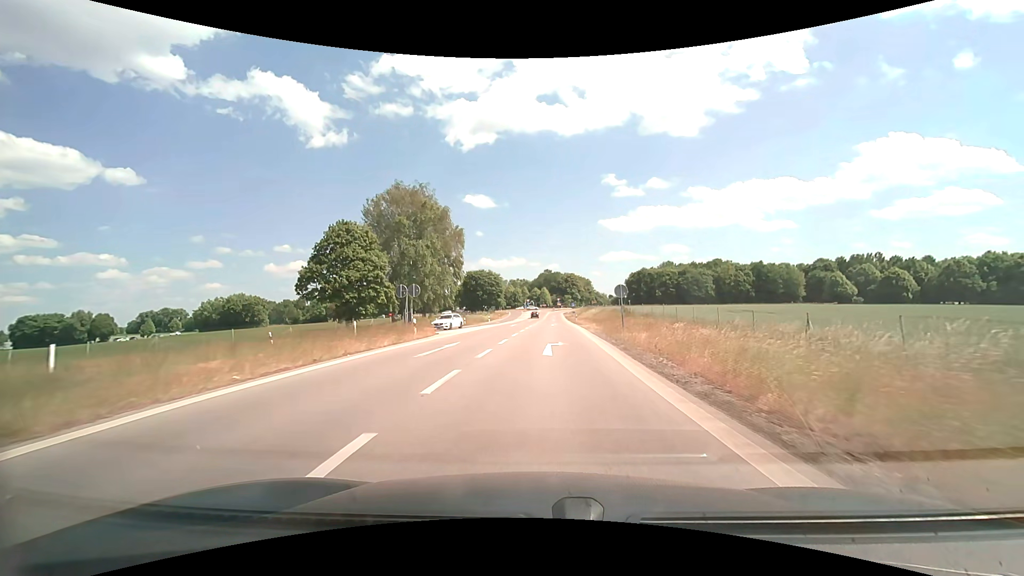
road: motorway_link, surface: asphalt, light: Day
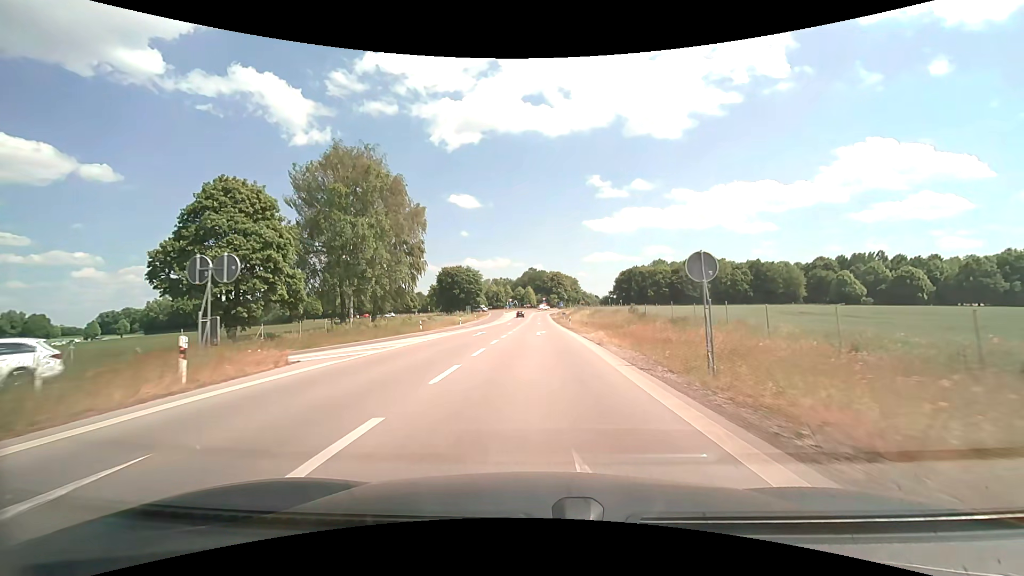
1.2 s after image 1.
(+0.4, +16.8) m; +2°
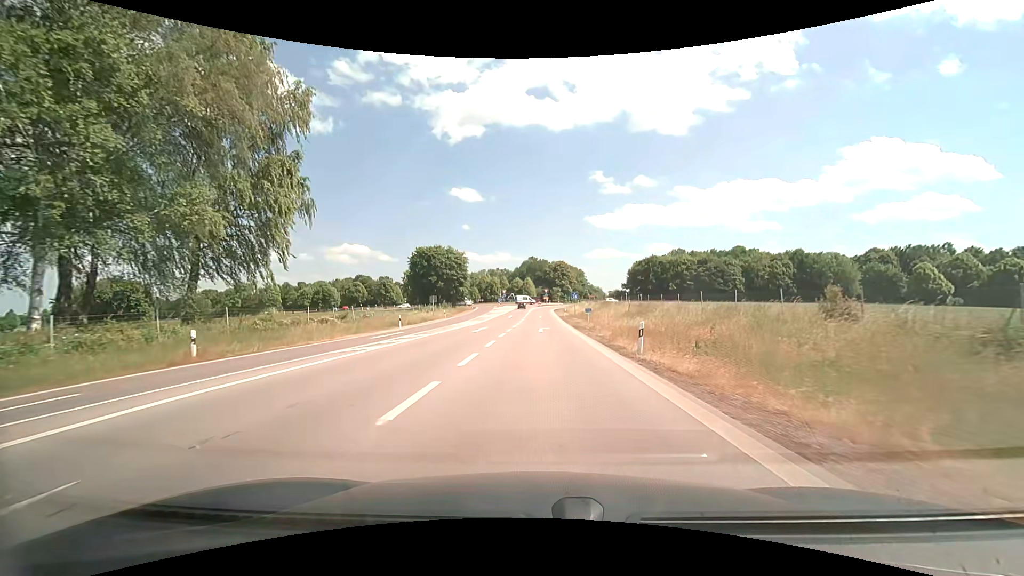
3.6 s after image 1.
(0.0, +33.4) m; 0°
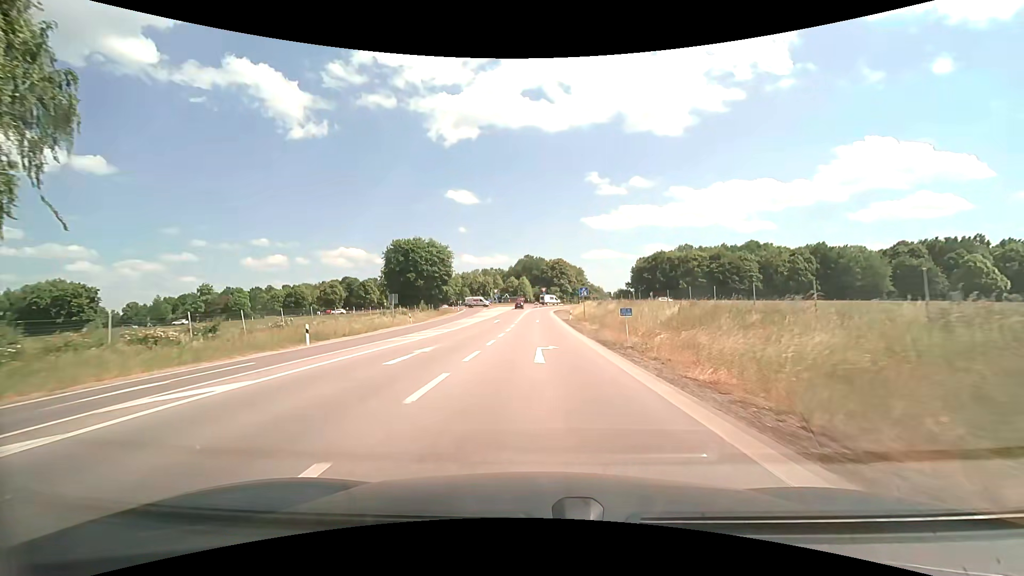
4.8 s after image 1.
(0.0, +16.7) m; 0°
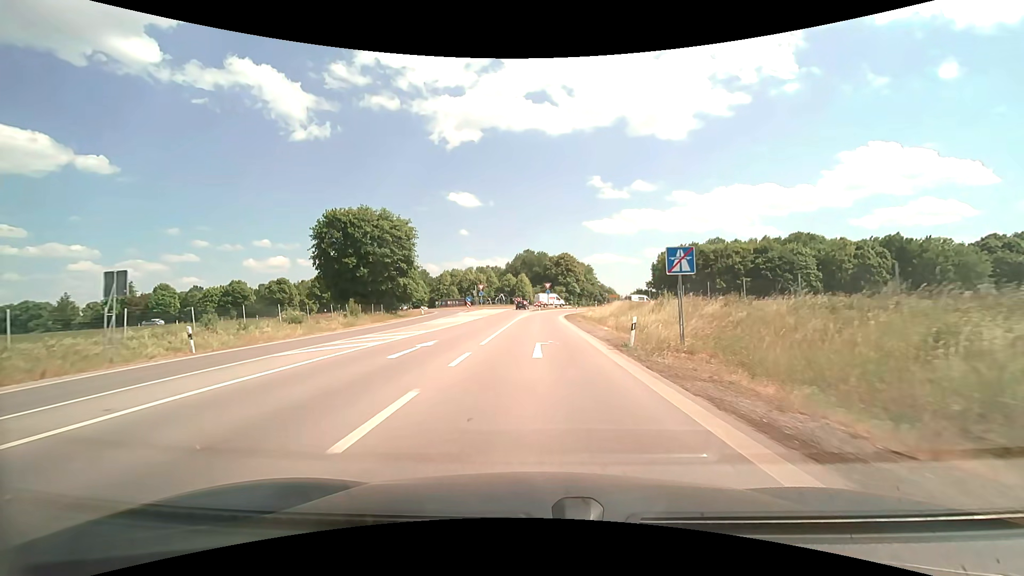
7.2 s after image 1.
(-0.1, +31.9) m; 0°
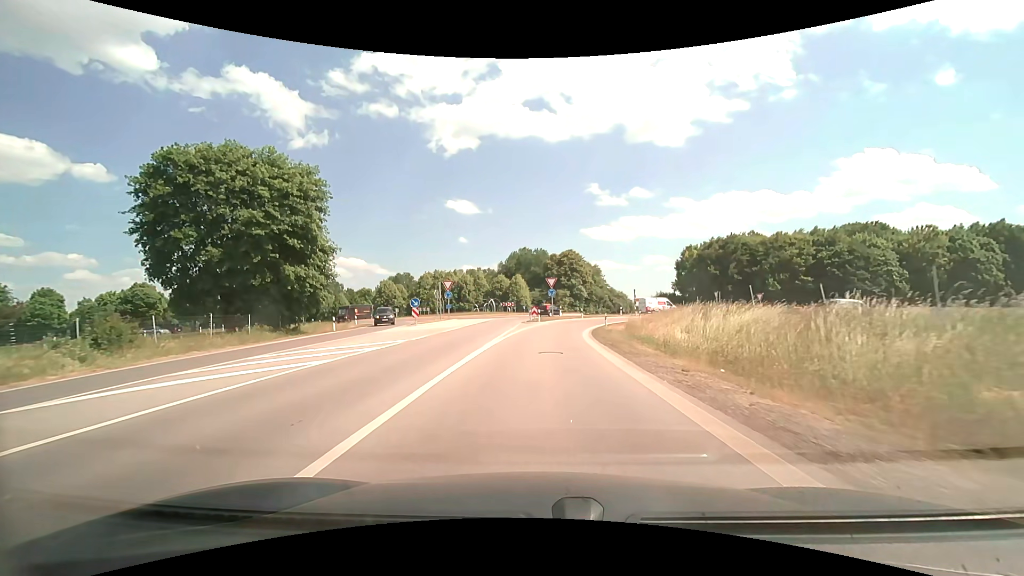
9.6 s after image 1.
(+0.1, +29.5) m; 0°
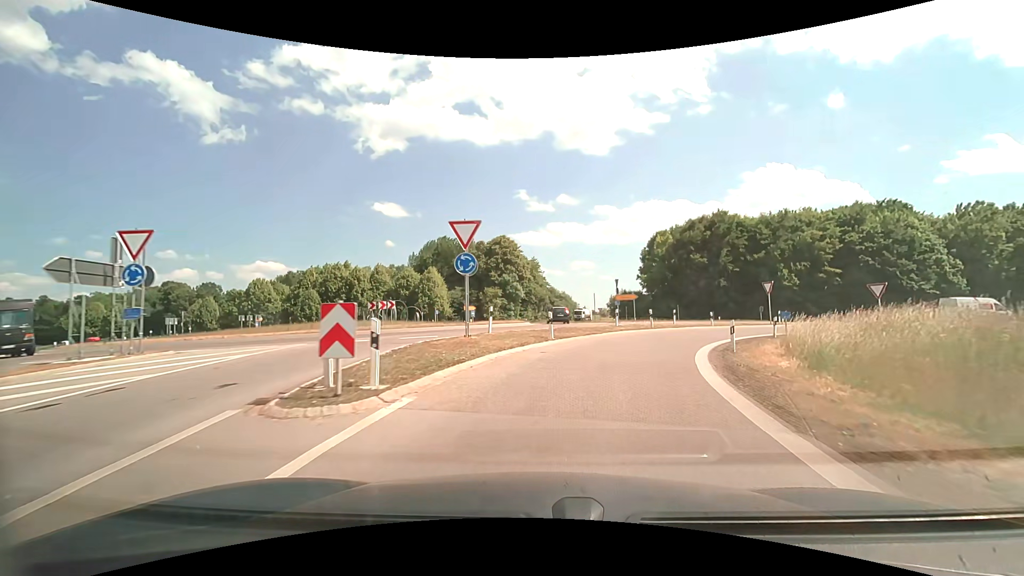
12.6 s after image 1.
(+1.2, +35.2) m; +8°
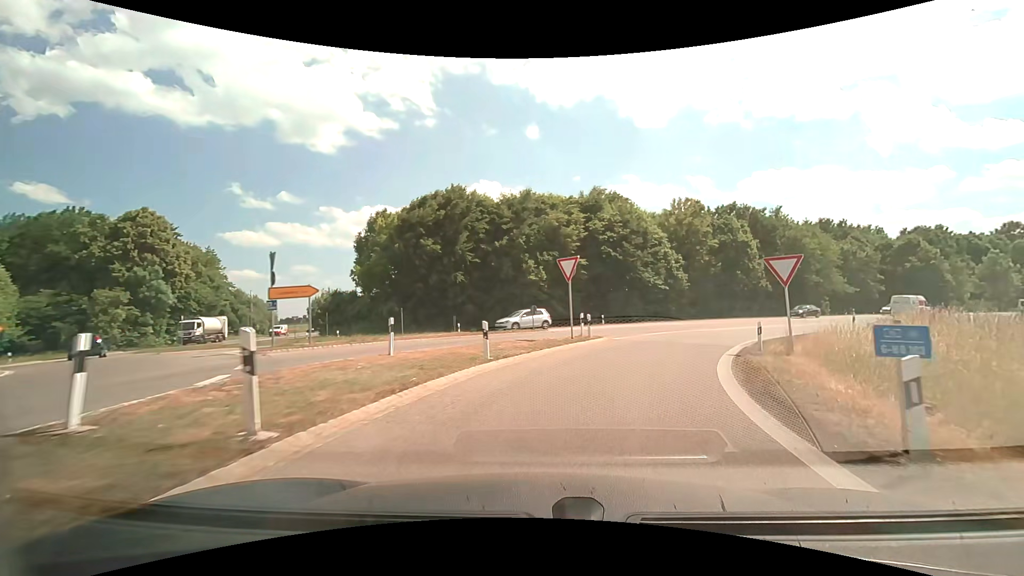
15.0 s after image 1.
(+5.7, +23.9) m; +31°
(+1, +10) (+5, +19) (+10, +28) (+17, +35) (+24, +42) (+32, +48) (+40, +54) (+47, +61) (+55, +67) (+63, +74) m
